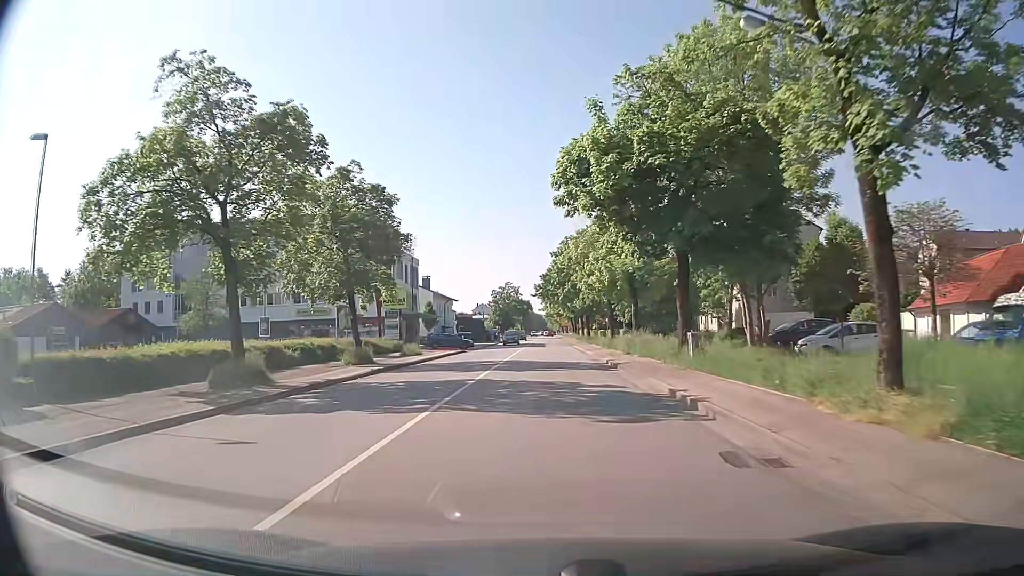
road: secondary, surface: asphalt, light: Day
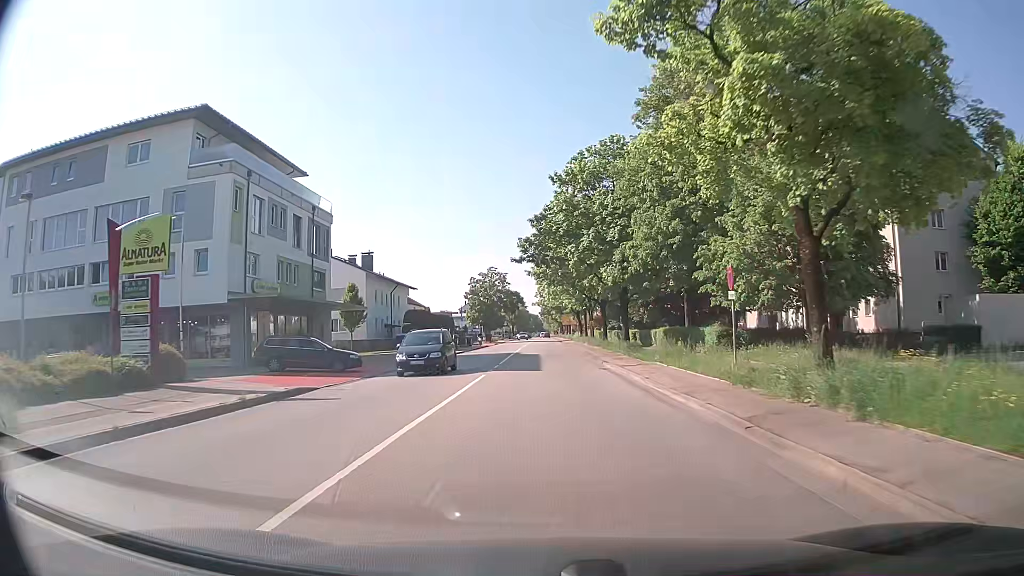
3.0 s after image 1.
(0.0, +36.1) m; 0°
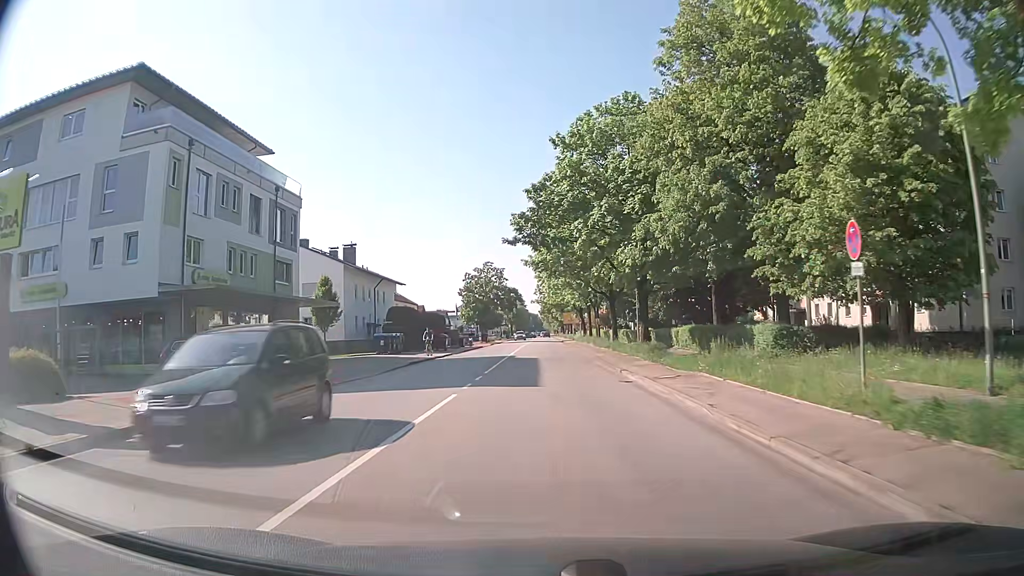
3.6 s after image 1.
(+0.1, +7.2) m; +1°
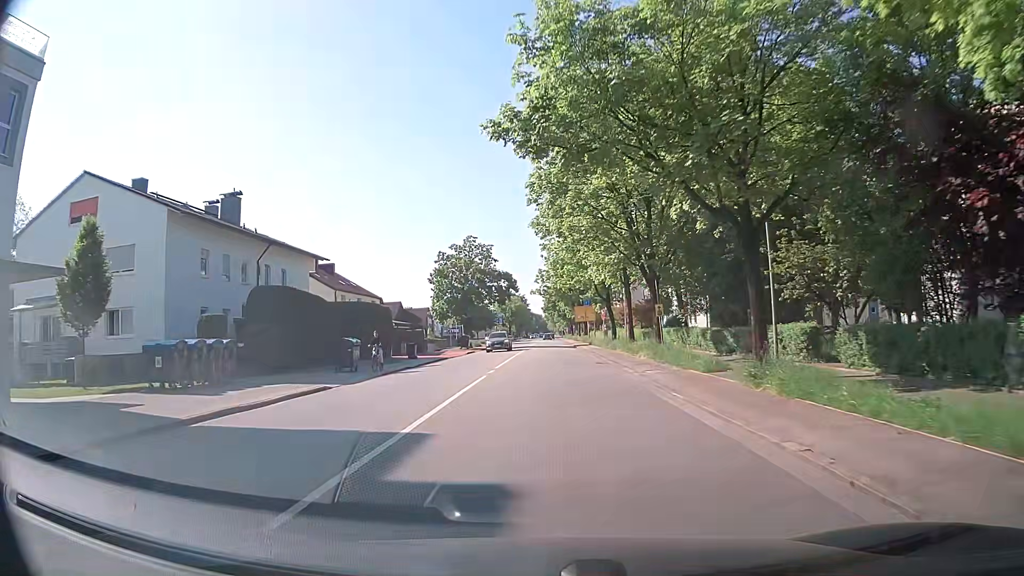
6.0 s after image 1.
(-0.2, +29.1) m; -1°
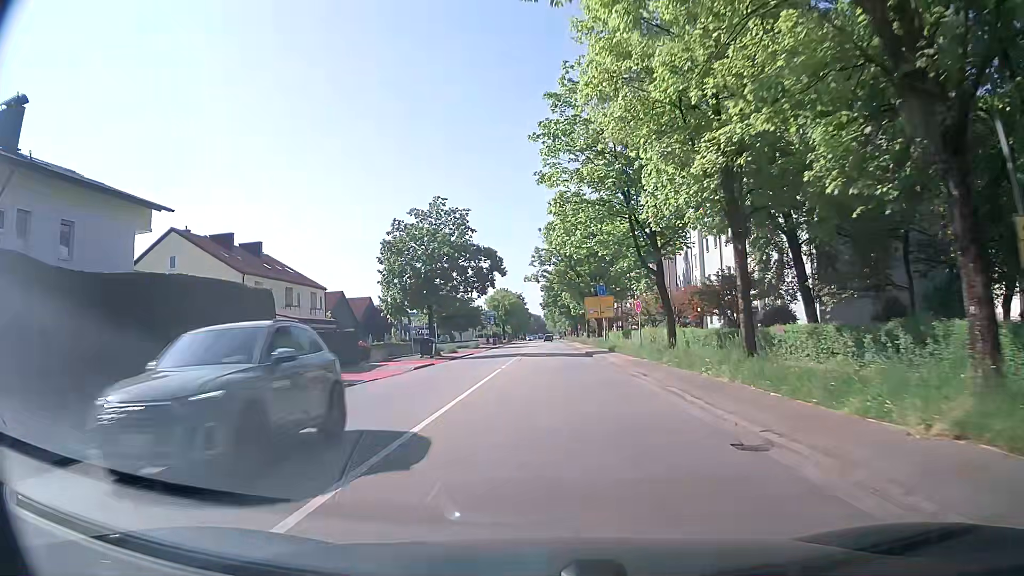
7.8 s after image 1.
(+0.2, +22.1) m; +1°
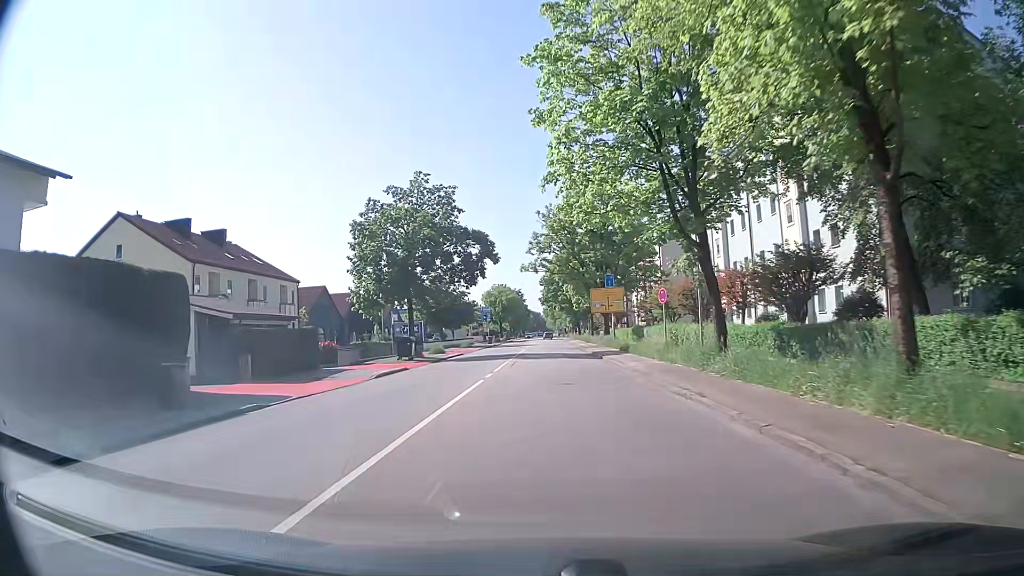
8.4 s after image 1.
(0.0, +7.5) m; 0°
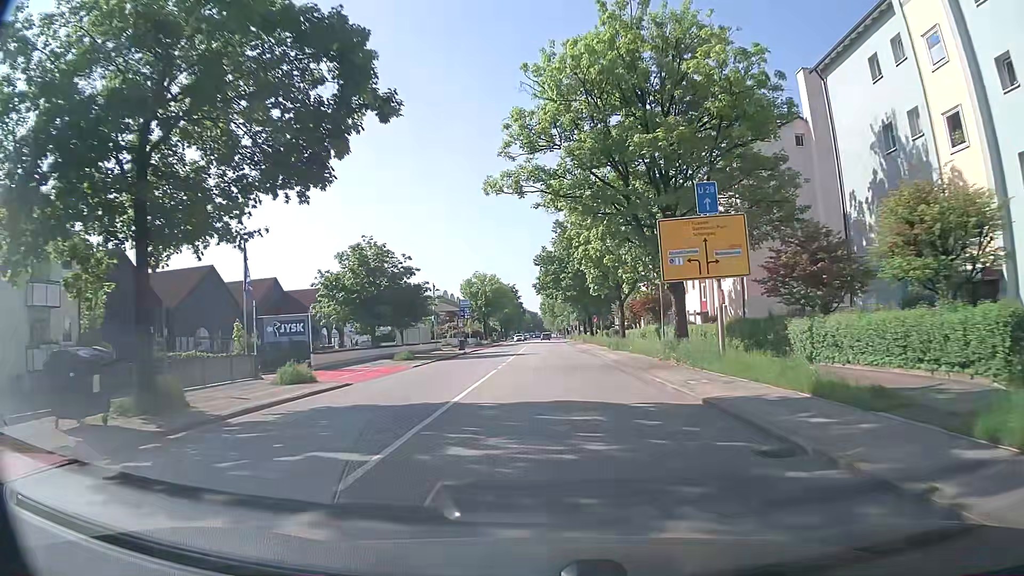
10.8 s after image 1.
(+0.2, +30.5) m; +1°
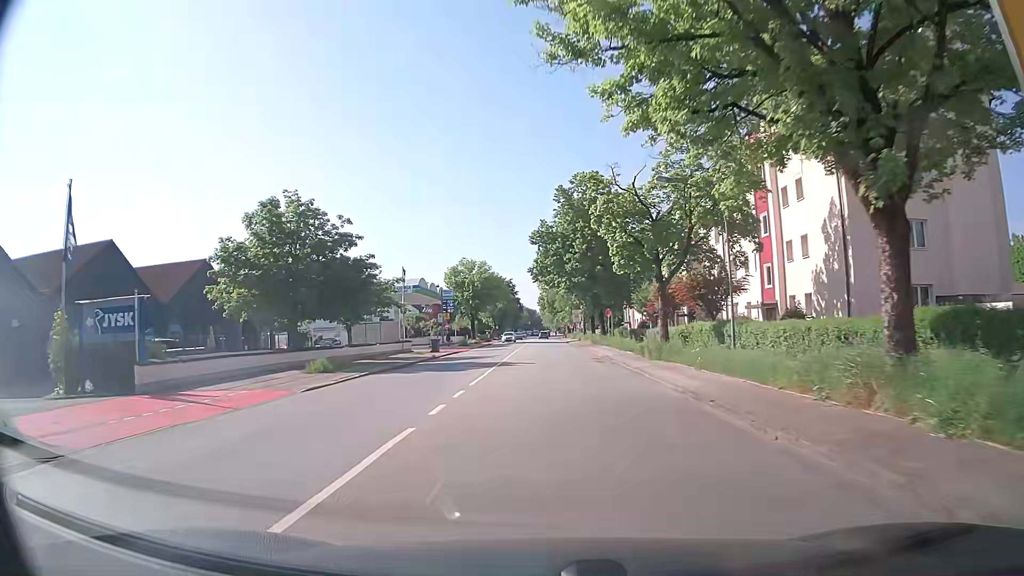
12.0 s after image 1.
(-0.1, +15.4) m; -1°
